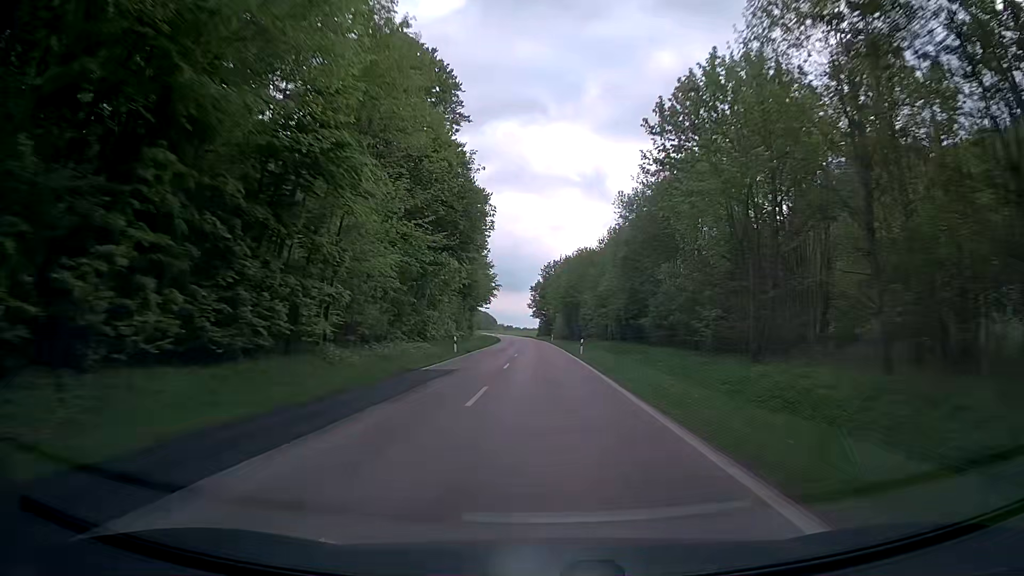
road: secondary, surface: asphalt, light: Day
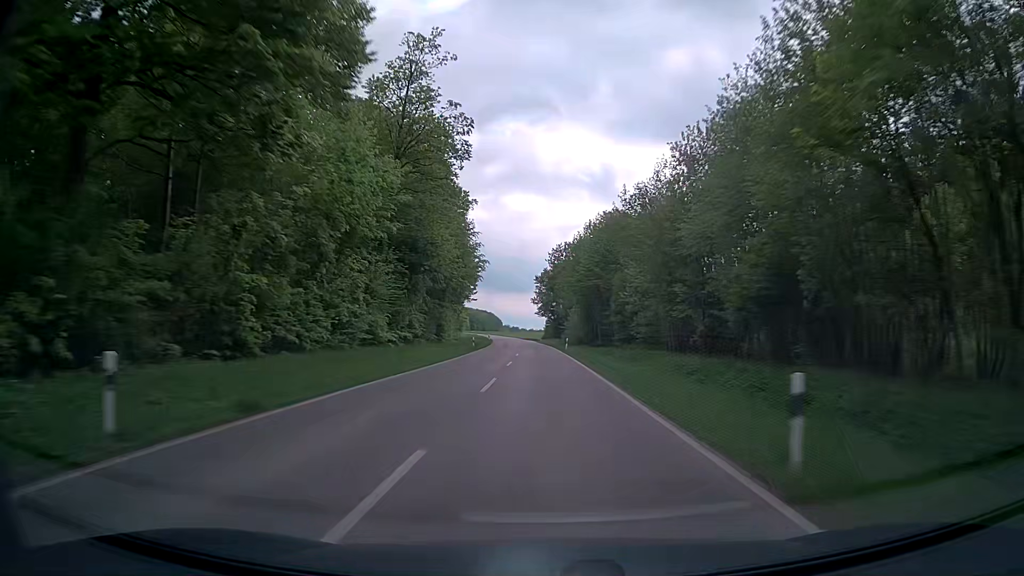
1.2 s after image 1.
(-0.2, +34.8) m; -1°
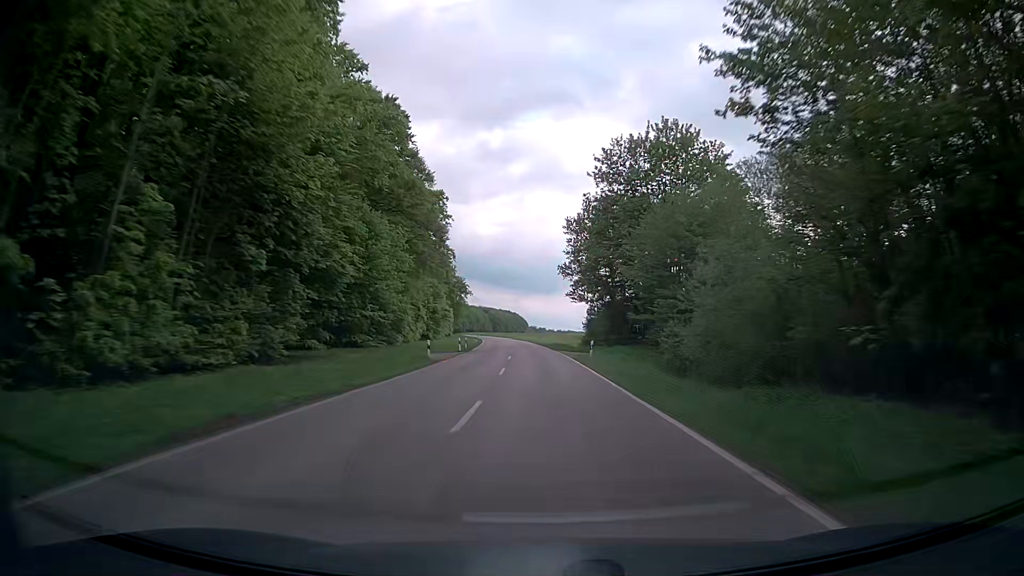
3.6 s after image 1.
(-1.2, +69.6) m; -2°
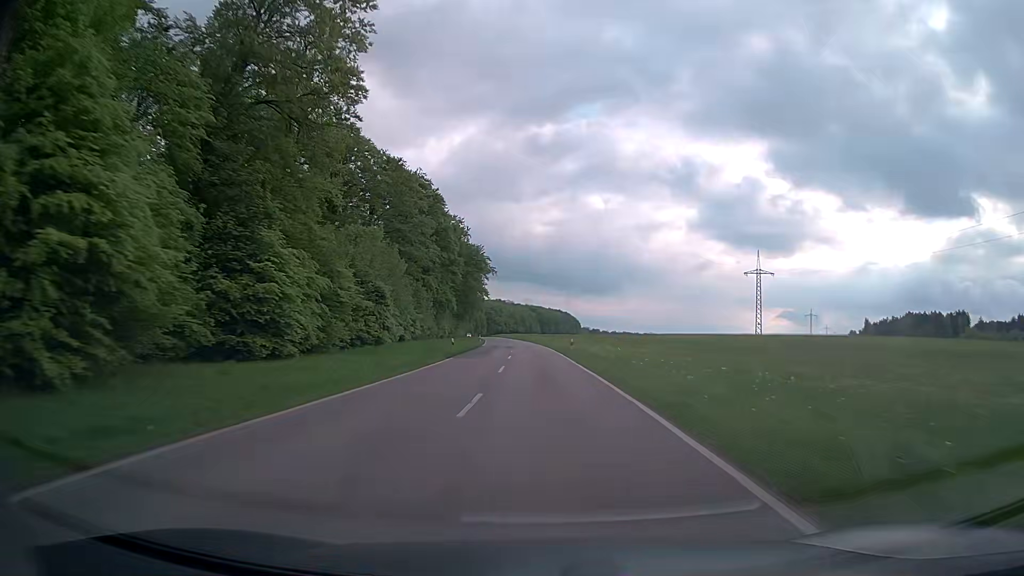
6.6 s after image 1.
(-3.2, +86.9) m; -4°
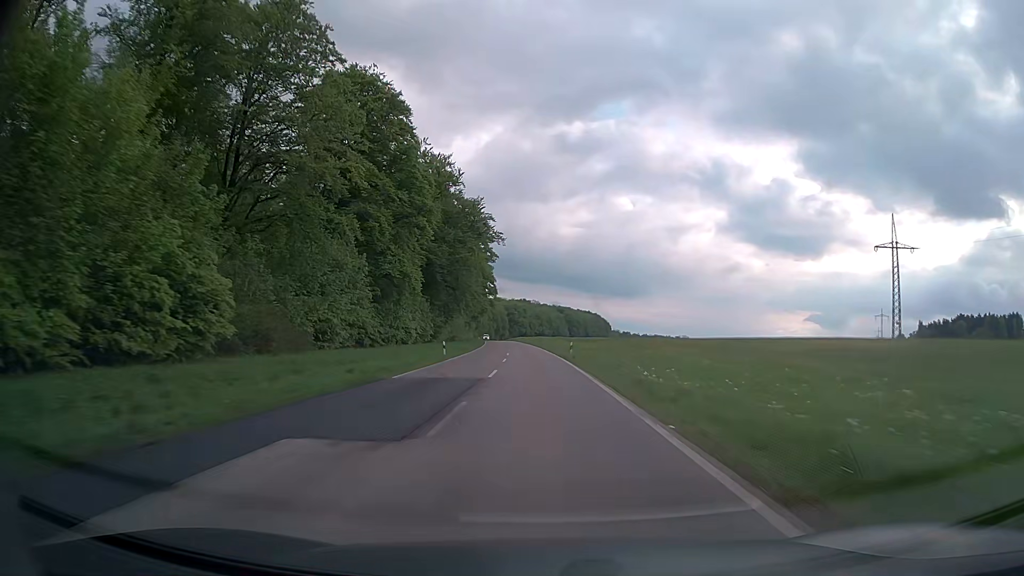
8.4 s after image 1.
(-1.0, +52.2) m; -2°
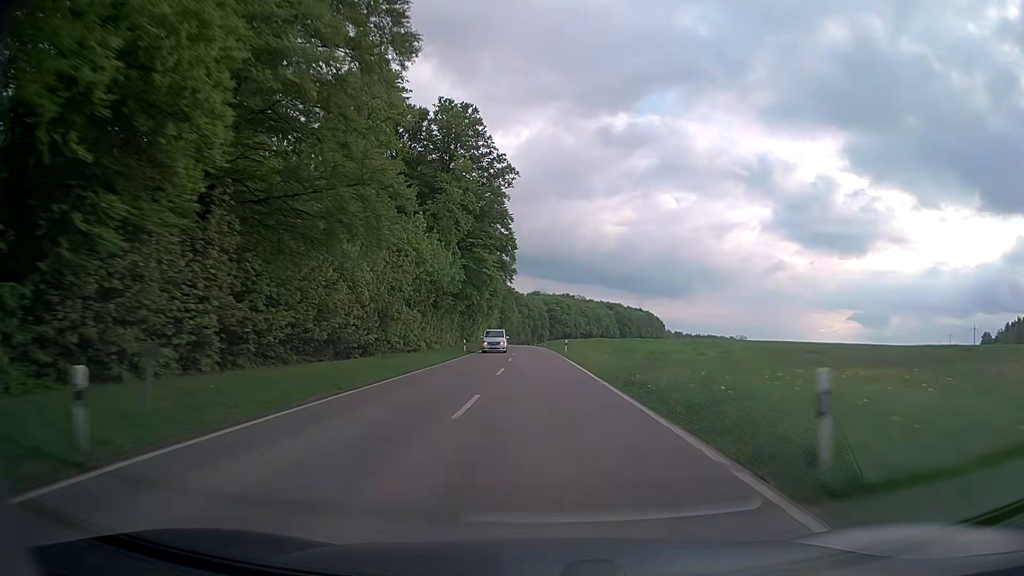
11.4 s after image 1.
(-3.2, +86.9) m; -4°
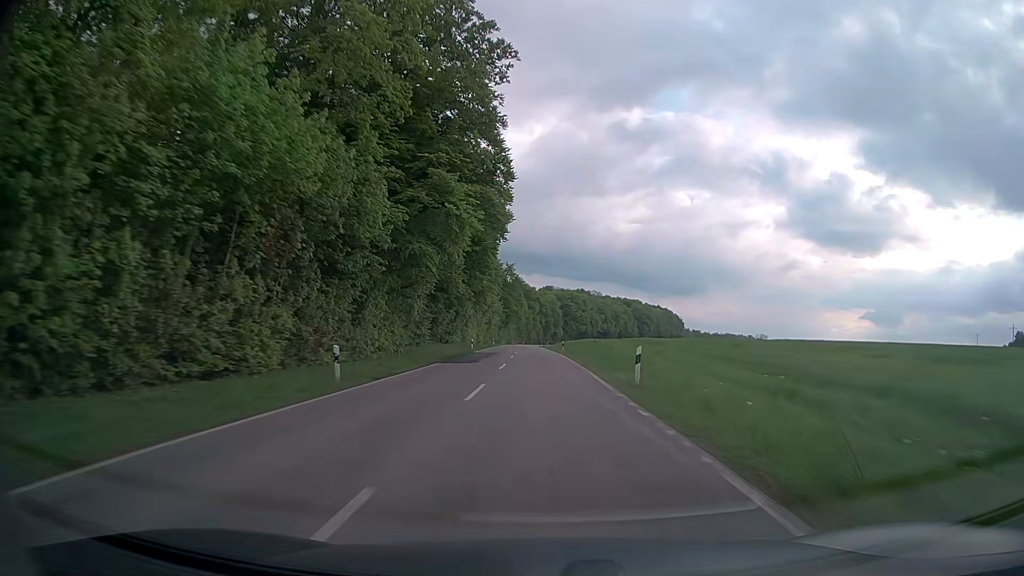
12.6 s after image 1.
(-0.3, +34.8) m; -1°
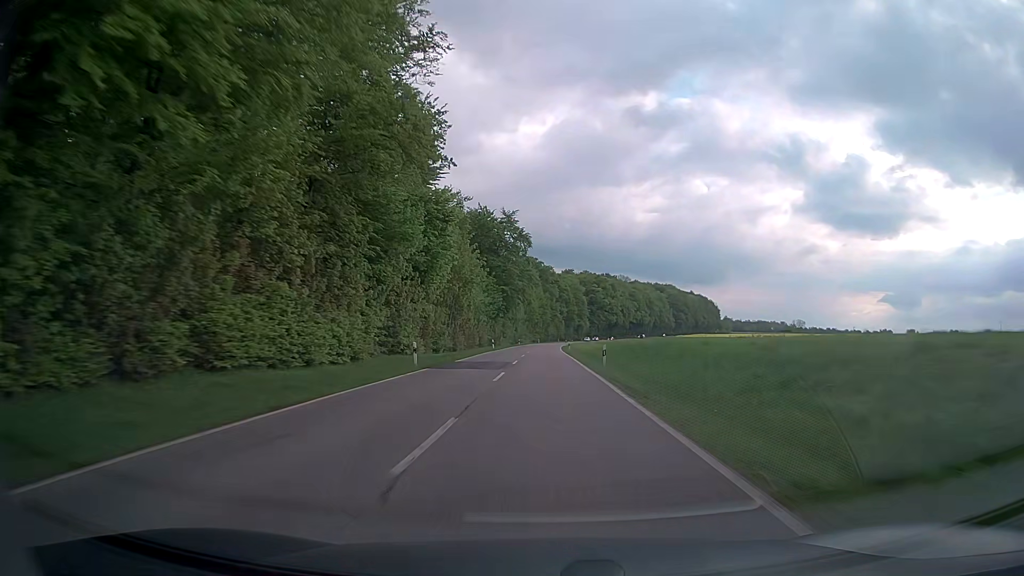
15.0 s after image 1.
(-0.8, +69.7) m; -2°
(0, +10) (0, +20) (0, +30) (0, +40) (0, +50) (0, +60) (+1, +70) (+1, +80) (+1, +90) (+1, +100) m
